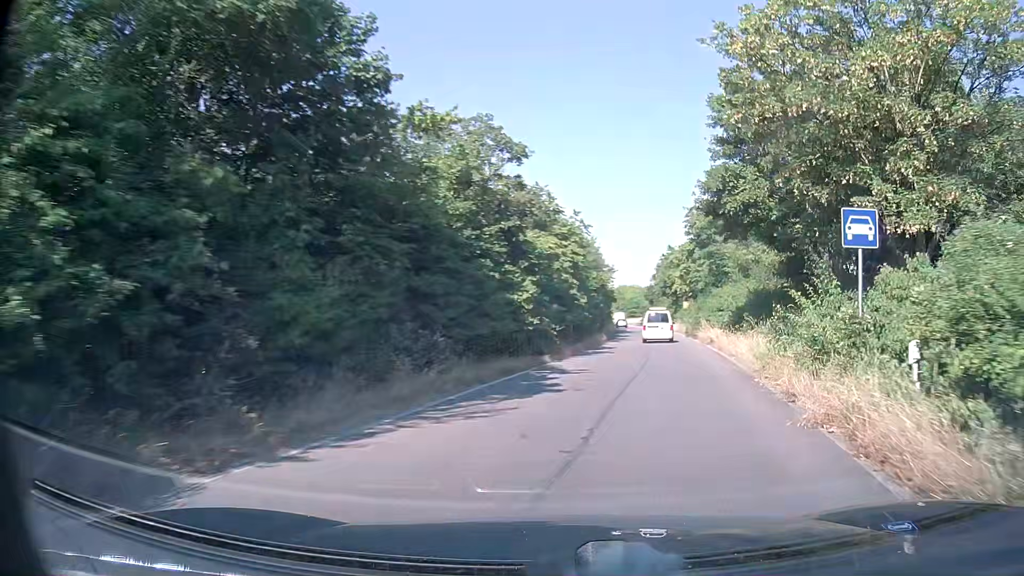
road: trunk_link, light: Day
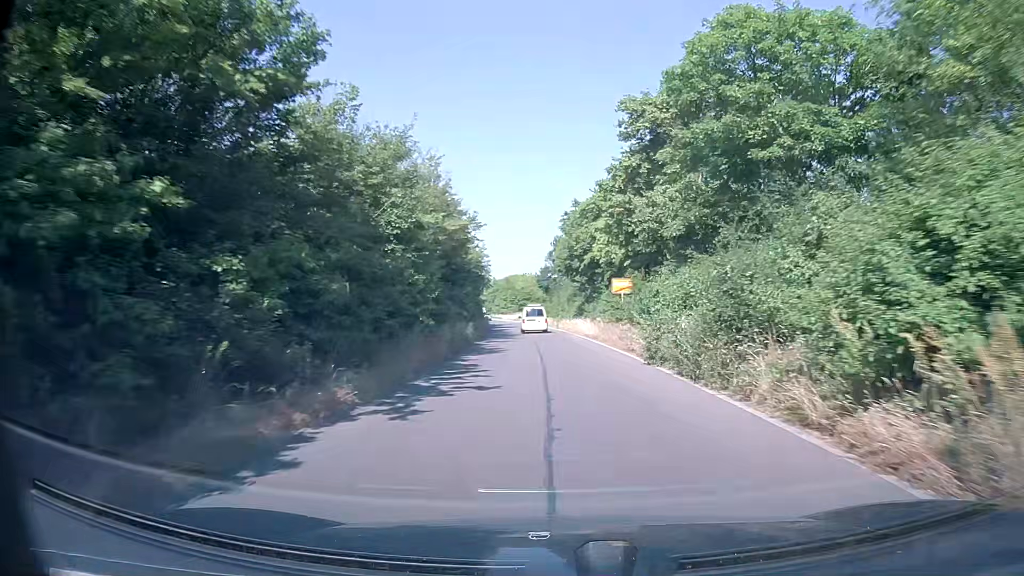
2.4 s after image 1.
(+4.4, +31.3) m; +10°
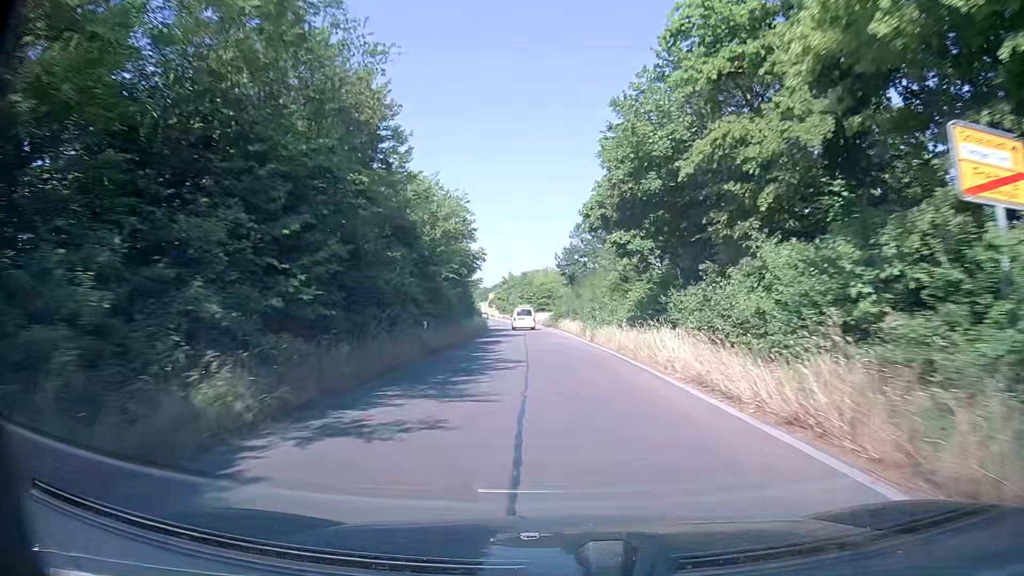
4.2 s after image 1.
(-0.5, +26.4) m; -2°
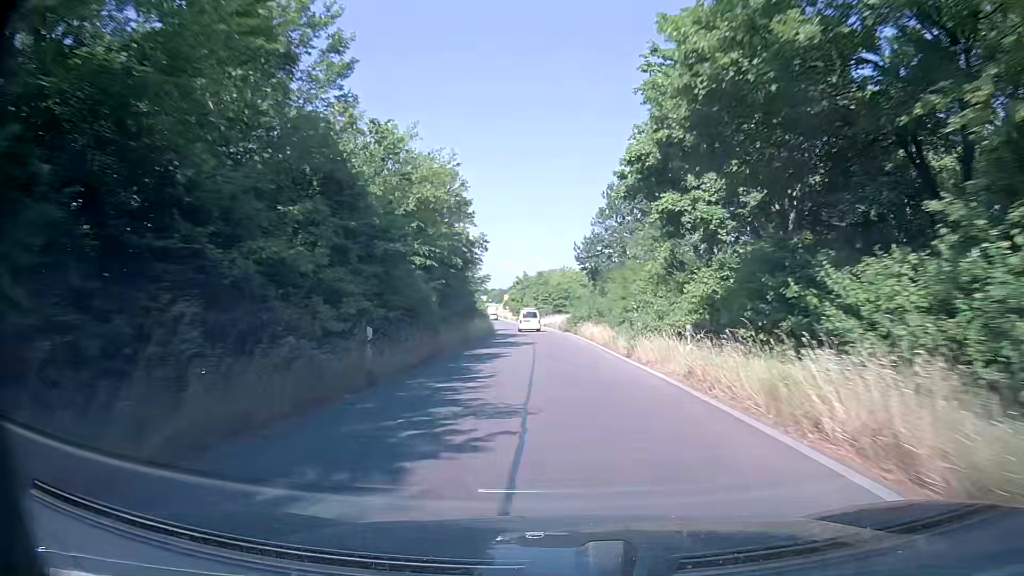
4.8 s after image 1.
(-0.2, +9.5) m; -2°
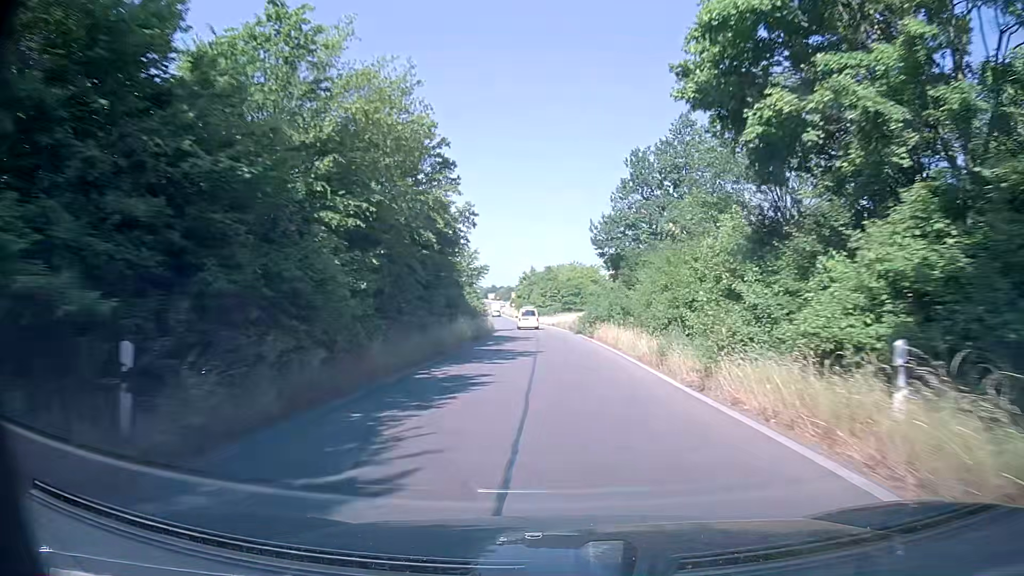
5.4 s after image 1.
(0.0, +9.7) m; 0°
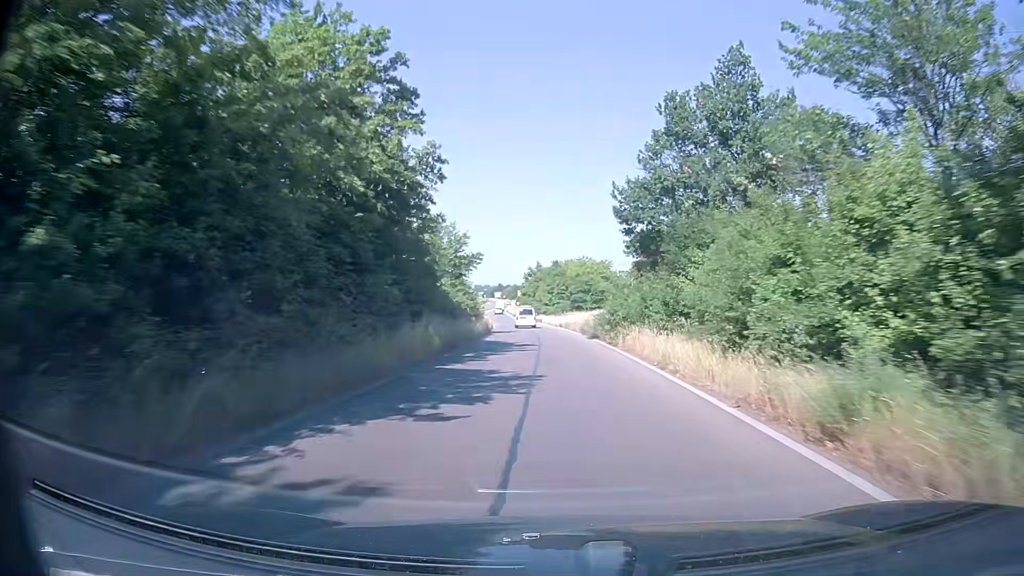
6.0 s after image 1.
(-0.1, +10.0) m; 0°
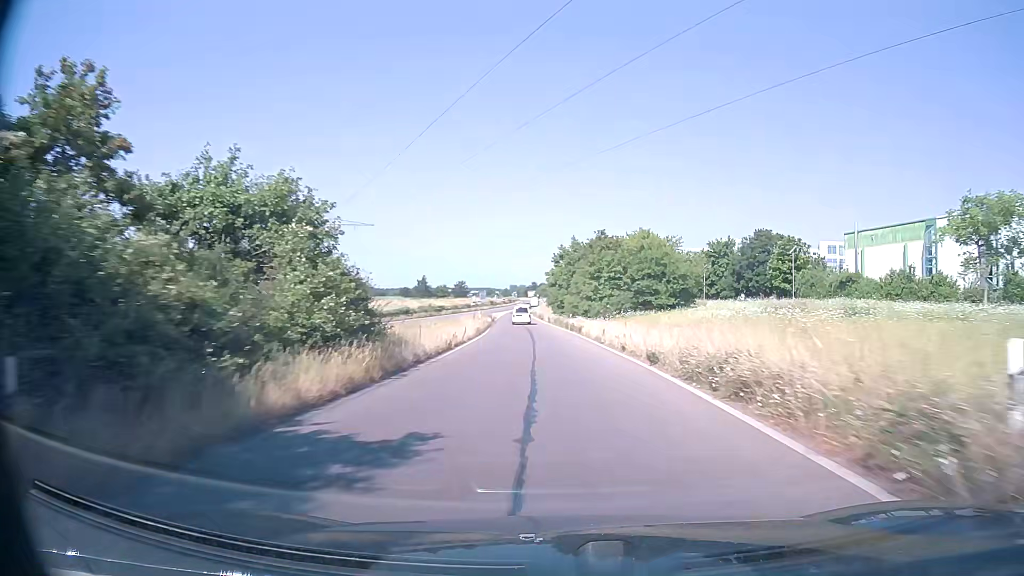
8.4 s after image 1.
(-1.1, +42.1) m; -3°
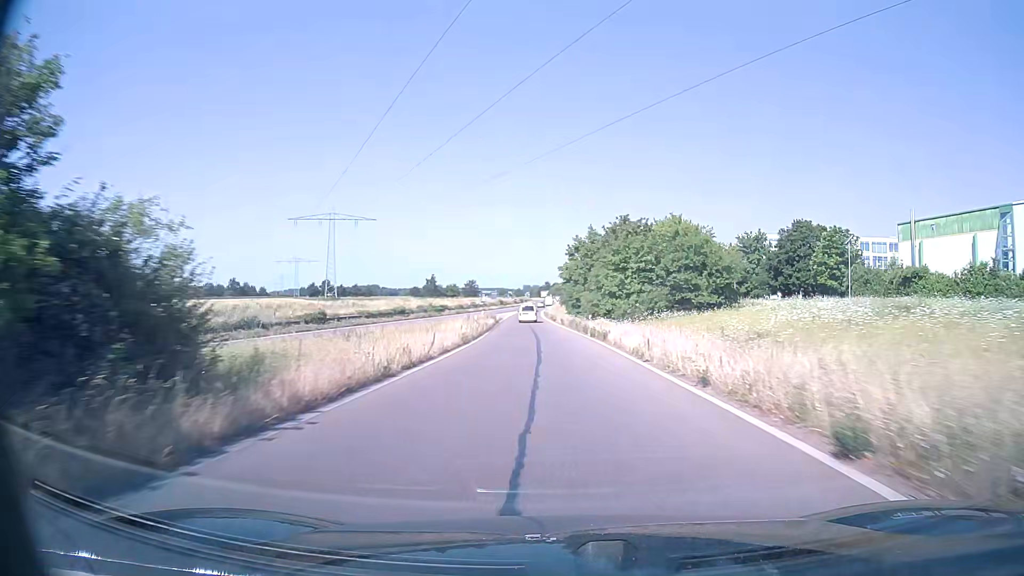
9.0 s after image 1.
(-0.1, +11.0) m; -1°
(0, +10) (0, +20) (-1, +30) (-1, +40) (-2, +50) (-2, +60) (-3, +70) (-4, +80) (-4, +90) (-4, +100) m
